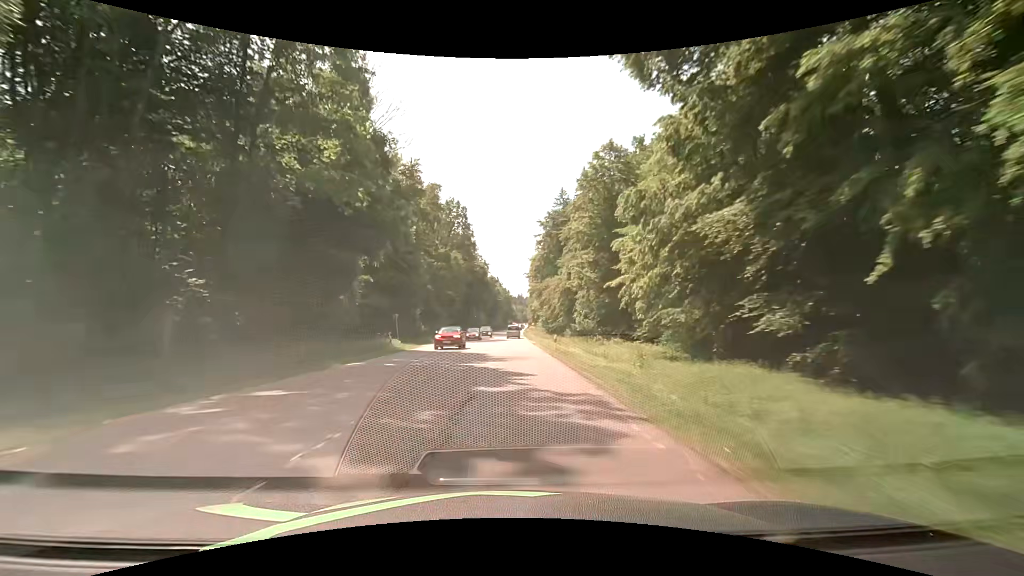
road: secondary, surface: asphalt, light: Day
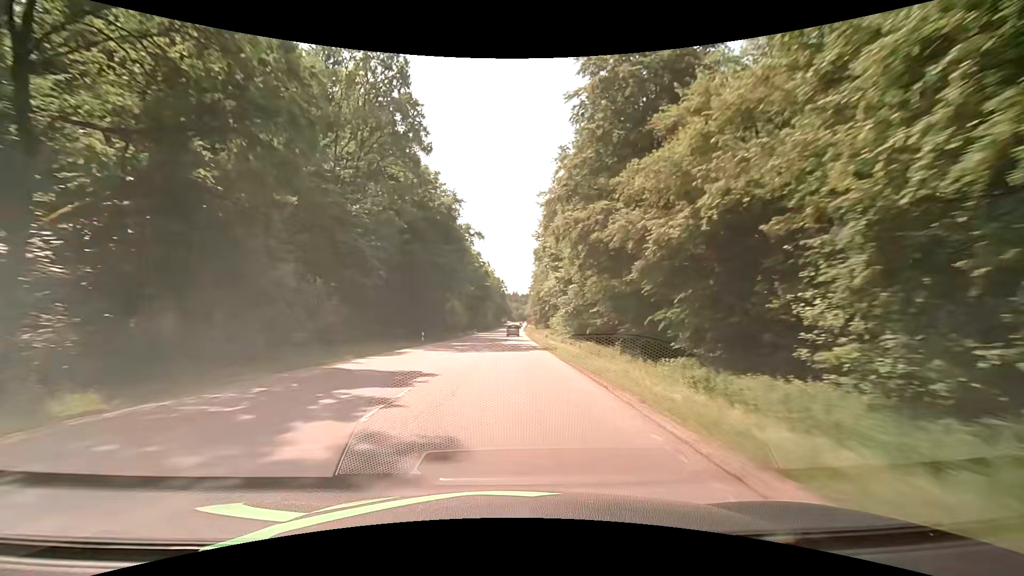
(+0.6, +56.7) m; +1°
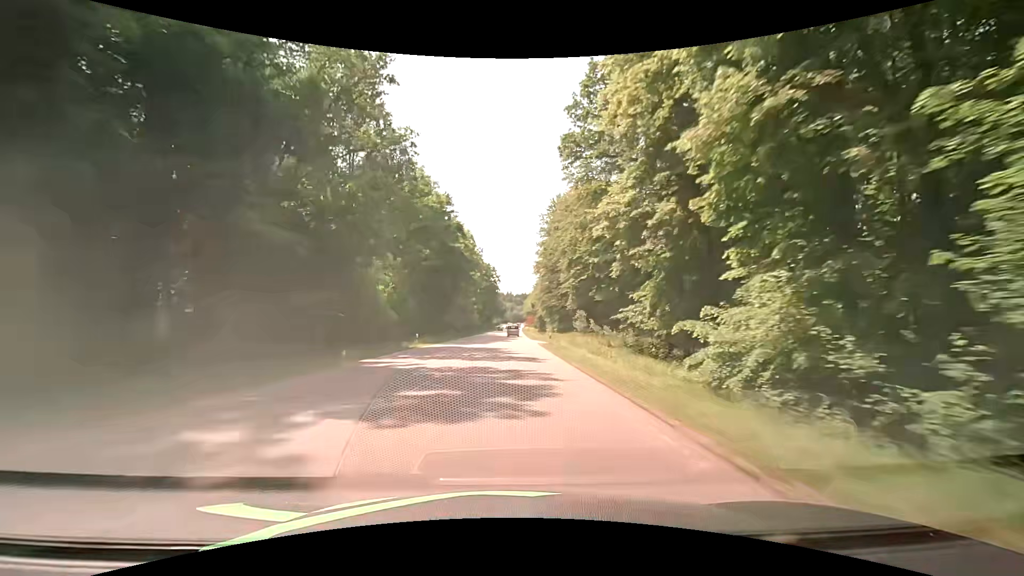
(+0.4, +56.7) m; +1°
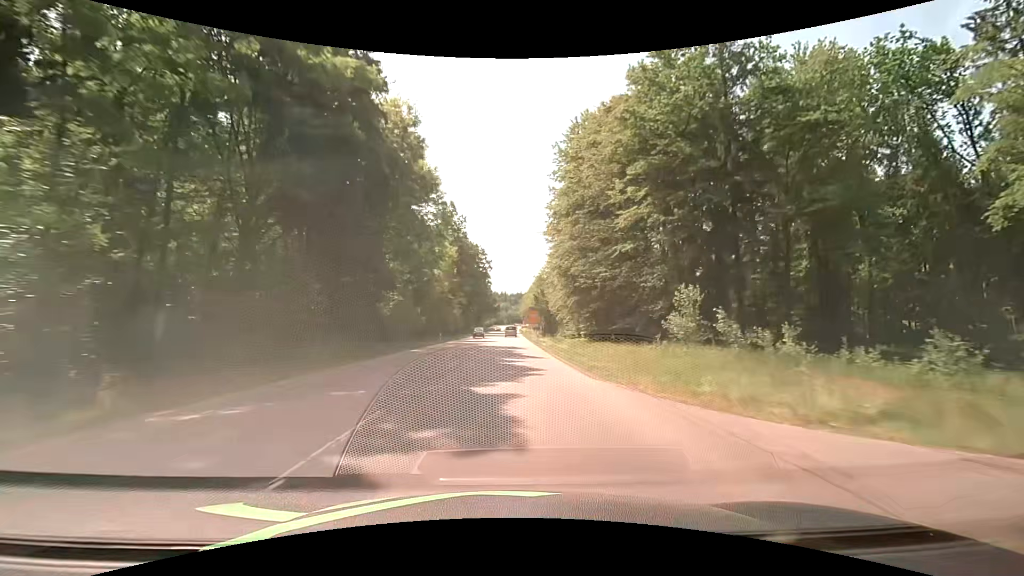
(0.0, +42.4) m; 0°
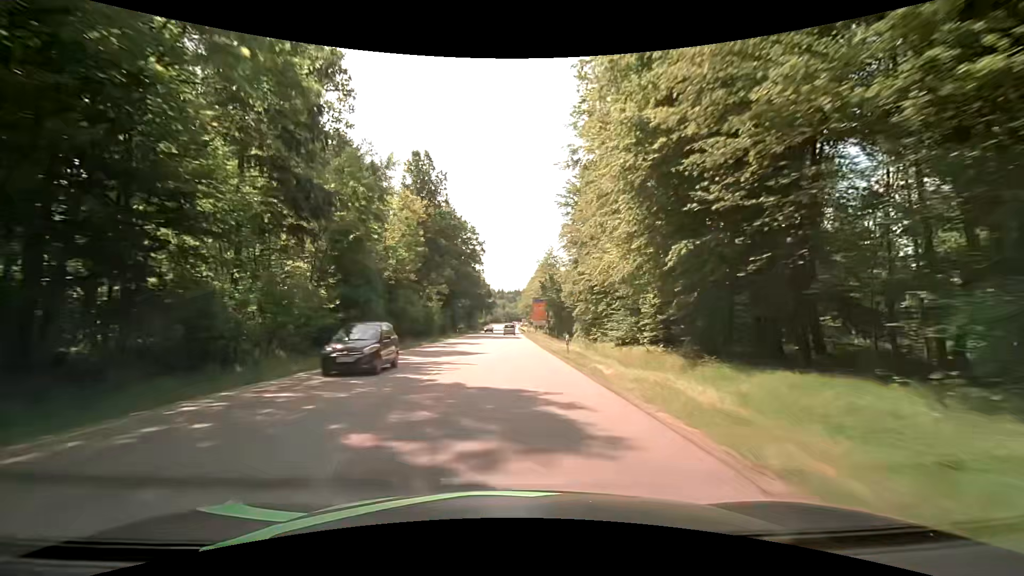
(+0.2, +27.6) m; +1°
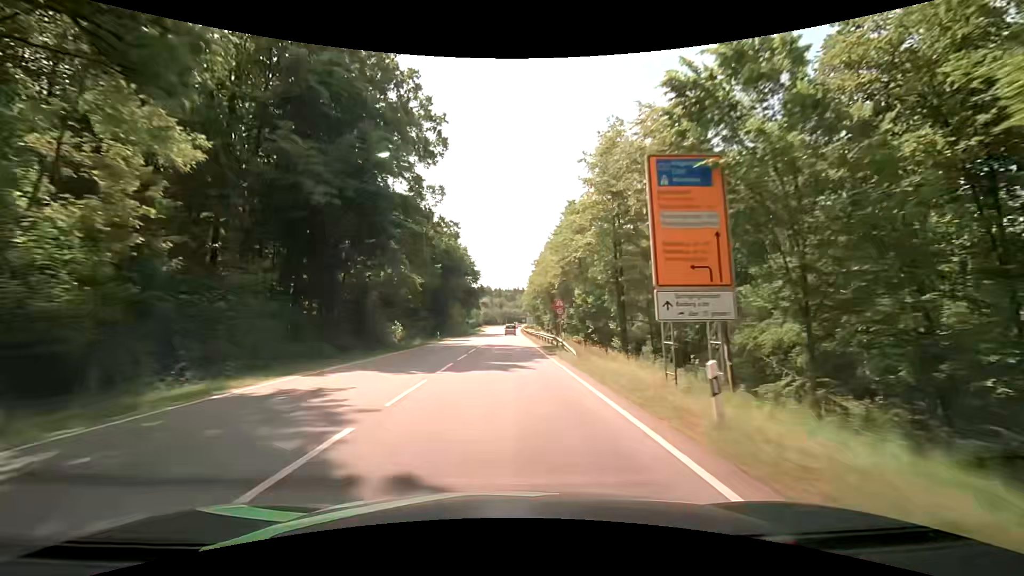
(-0.3, +64.2) m; -1°
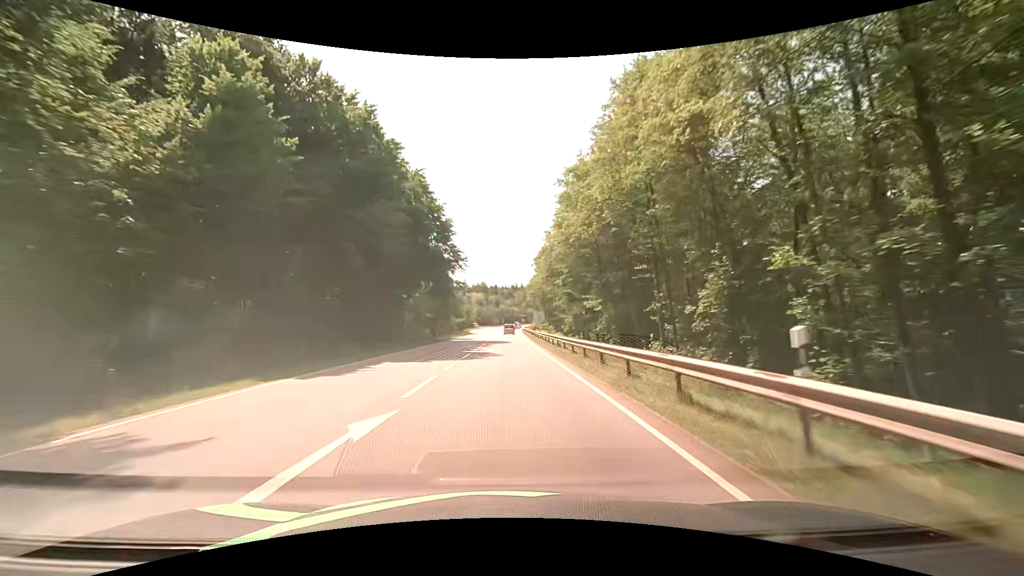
(+0.3, +46.7) m; 0°
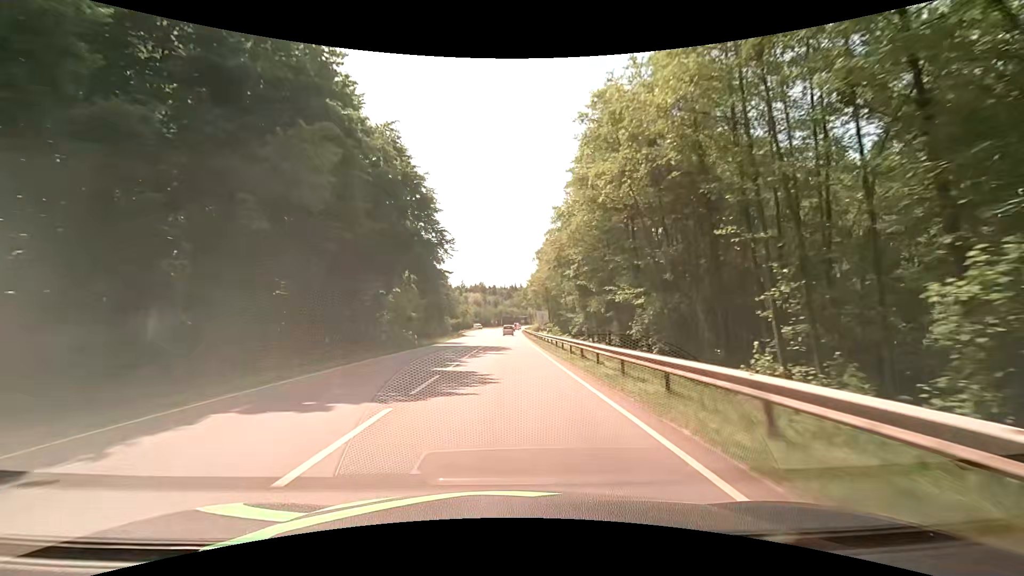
(+0.2, +11.3) m; +1°
(0, +10) (0, +20) (0, +30) (0, +40) (0, +50) (0, +60) (0, +70) (+1, +80) (+1, +90) (+1, +100) m
